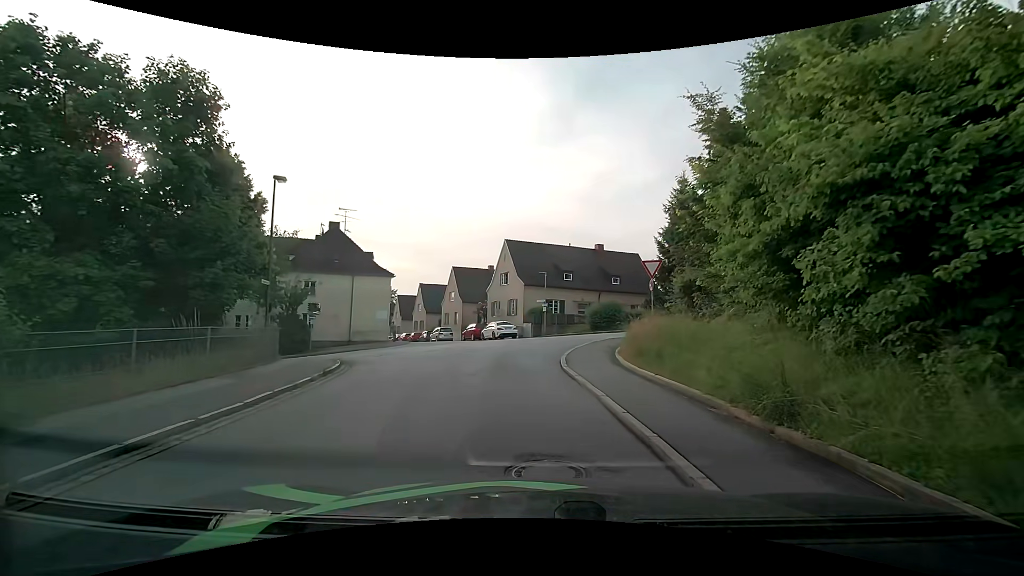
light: Day
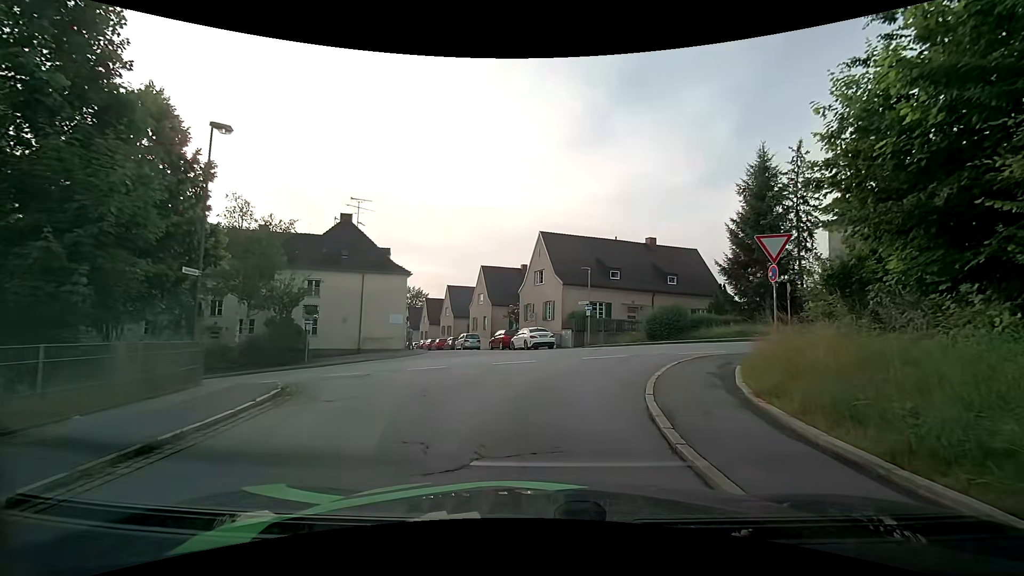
(-0.2, +6.8) m; -5°
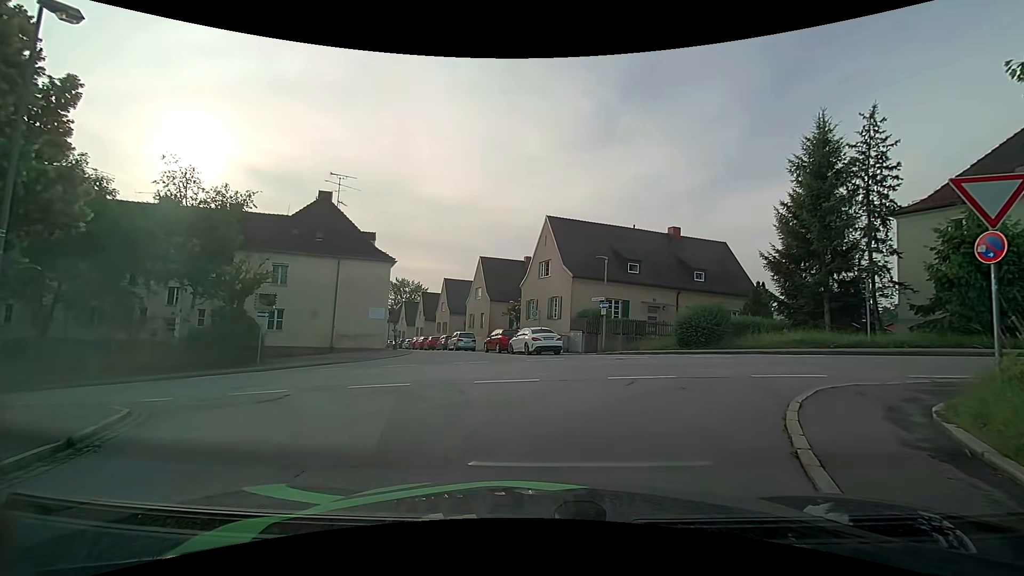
(0.0, +5.5) m; +1°
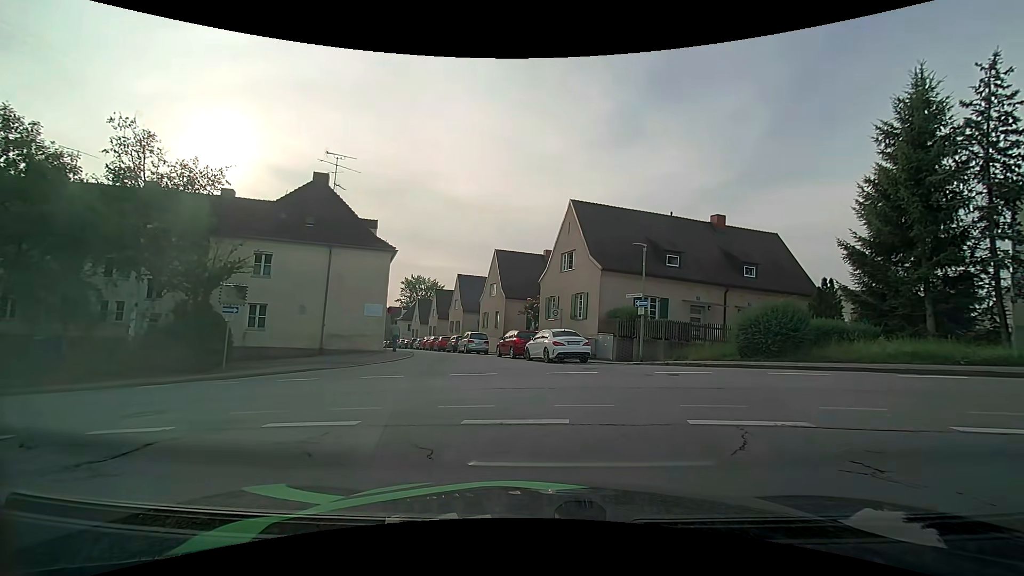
(-0.1, +4.6) m; -3°
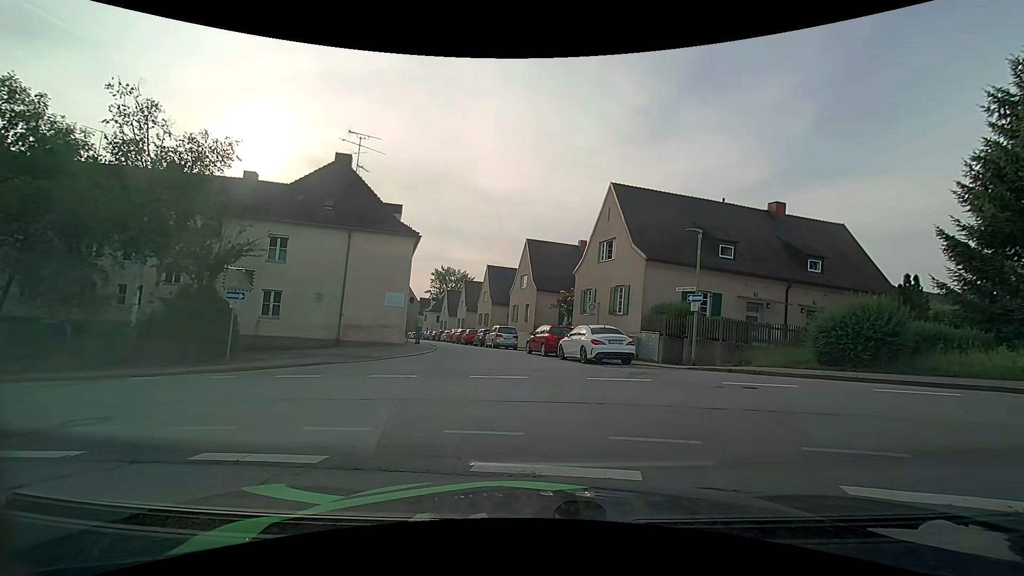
(-0.1, +2.4) m; -3°
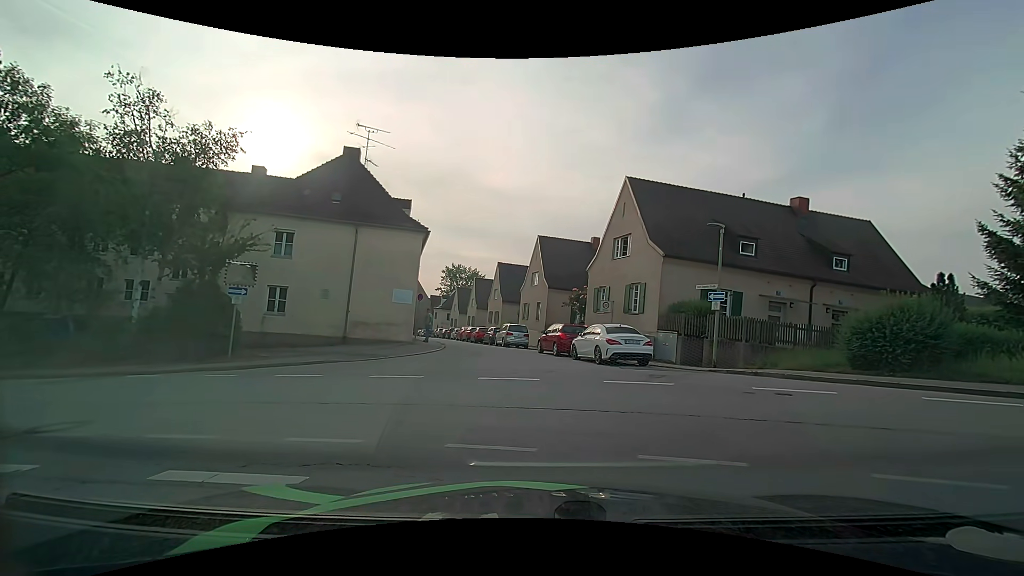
(0.0, +0.7) m; -3°
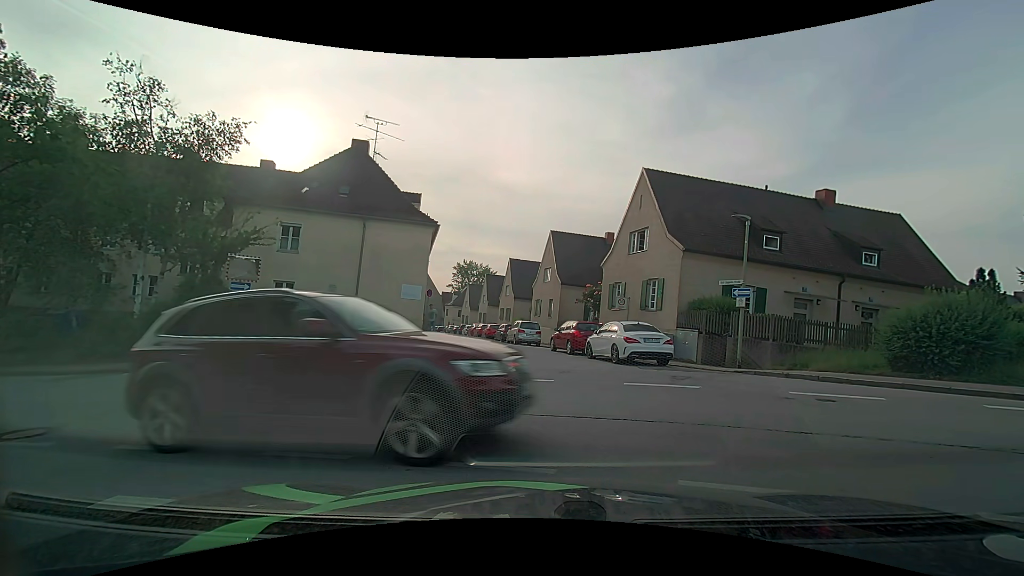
(0.0, +0.8) m; 0°
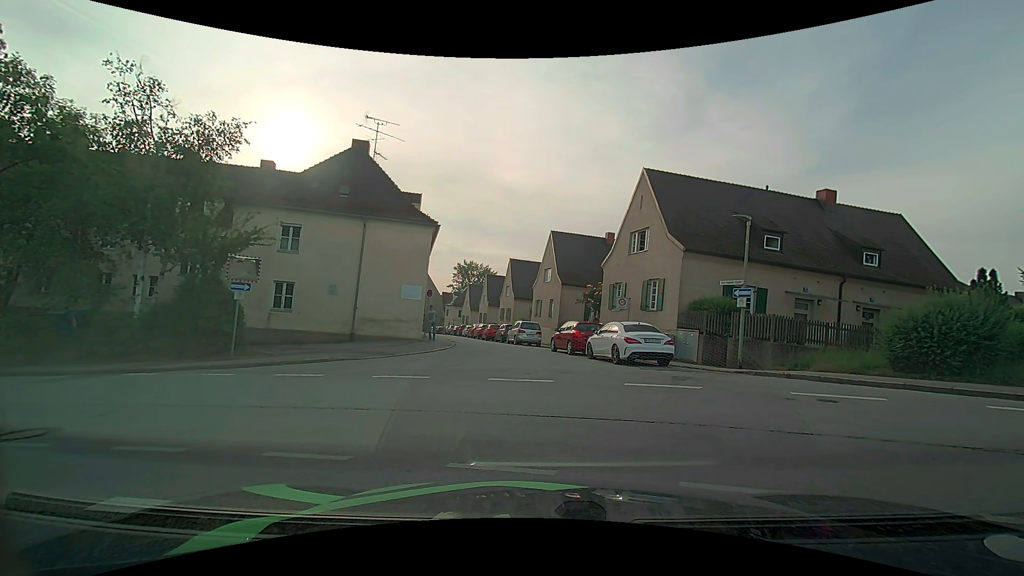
(0.0, 0.0) m; 0°
